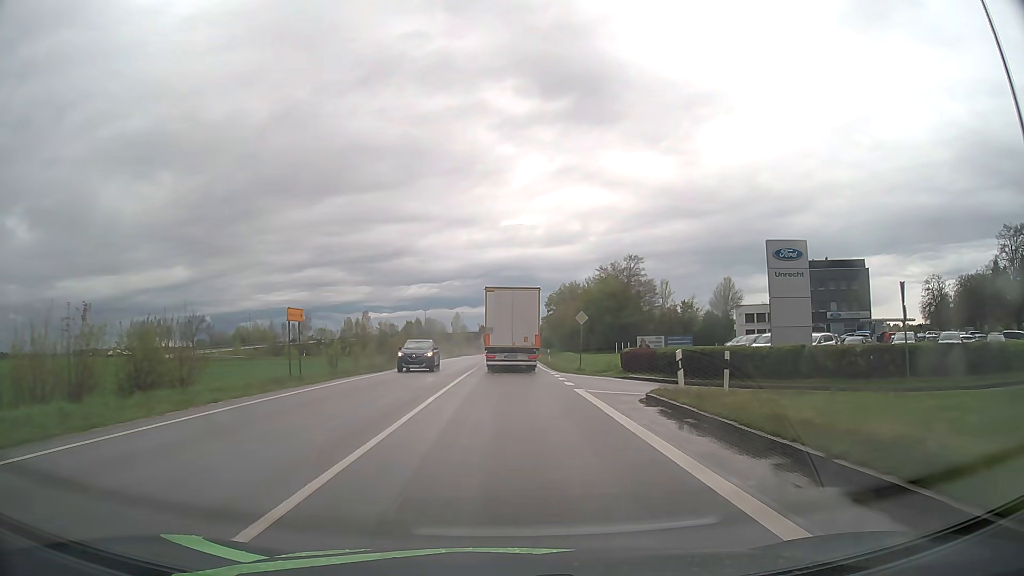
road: primary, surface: asphalt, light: Day
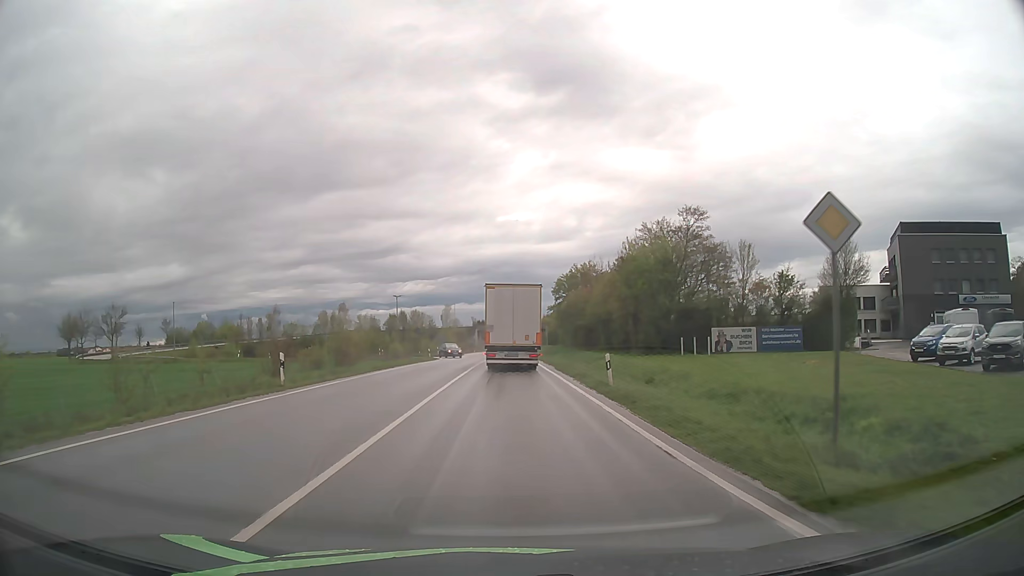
(+0.1, +30.0) m; 0°
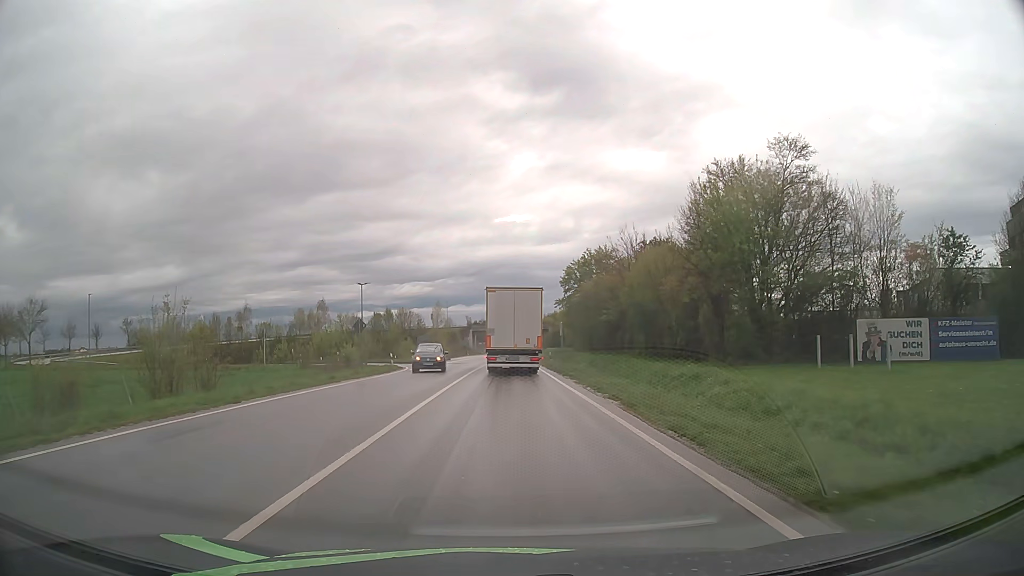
(+0.1, +22.2) m; 0°
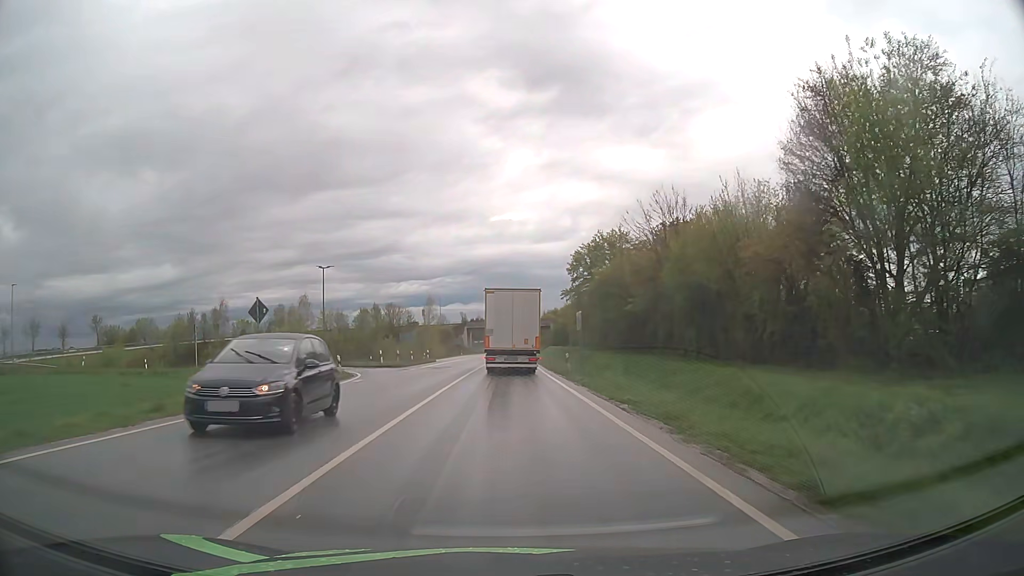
(0.0, +14.7) m; 0°
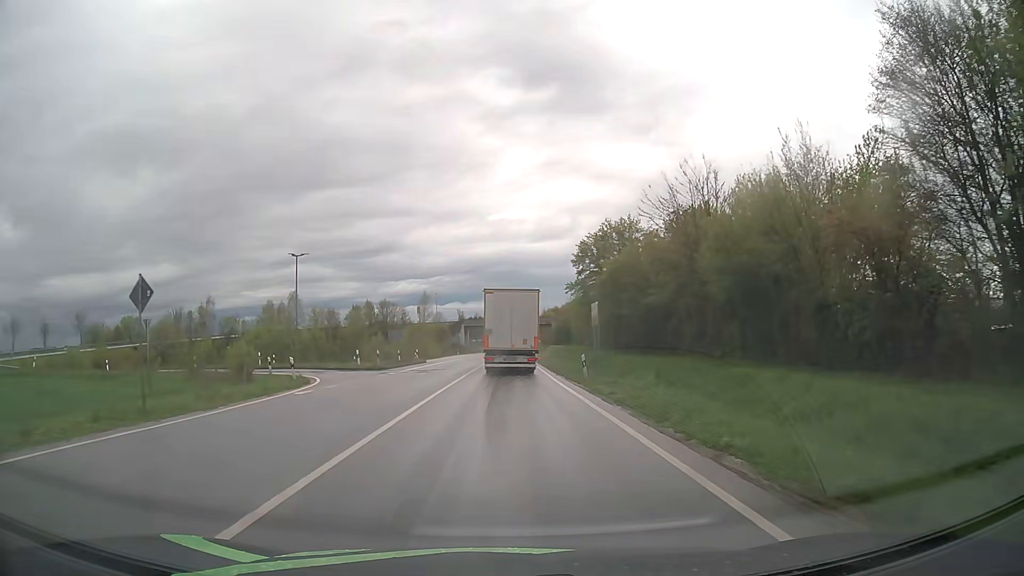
(0.0, +7.4) m; 0°
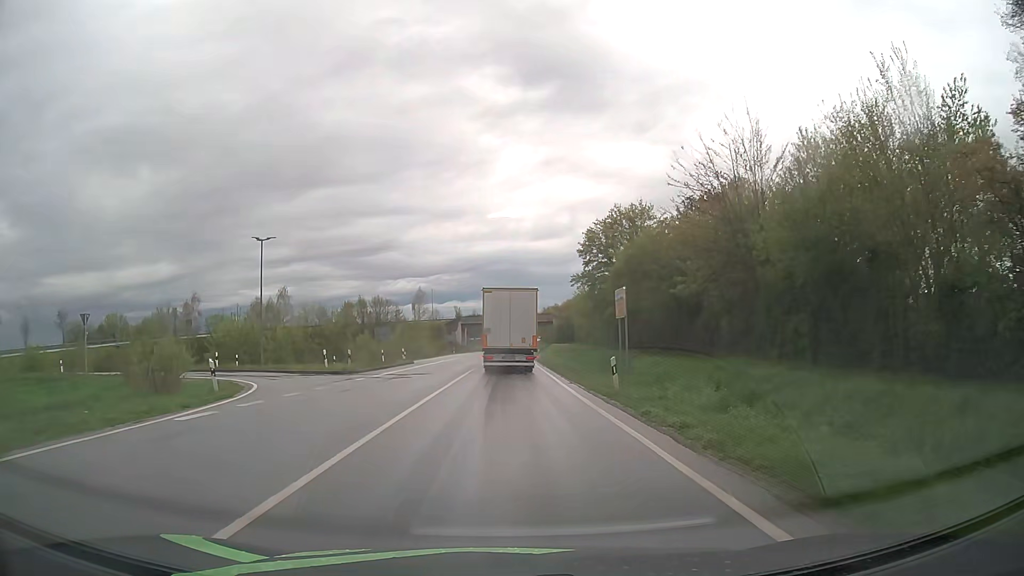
(0.0, +7.4) m; 0°
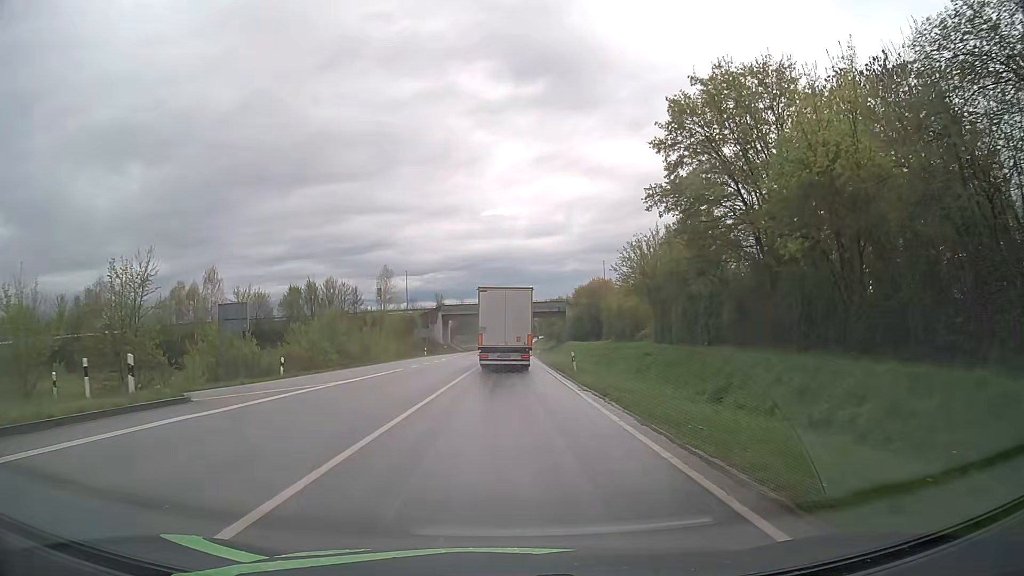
(+0.1, +38.1) m; 0°
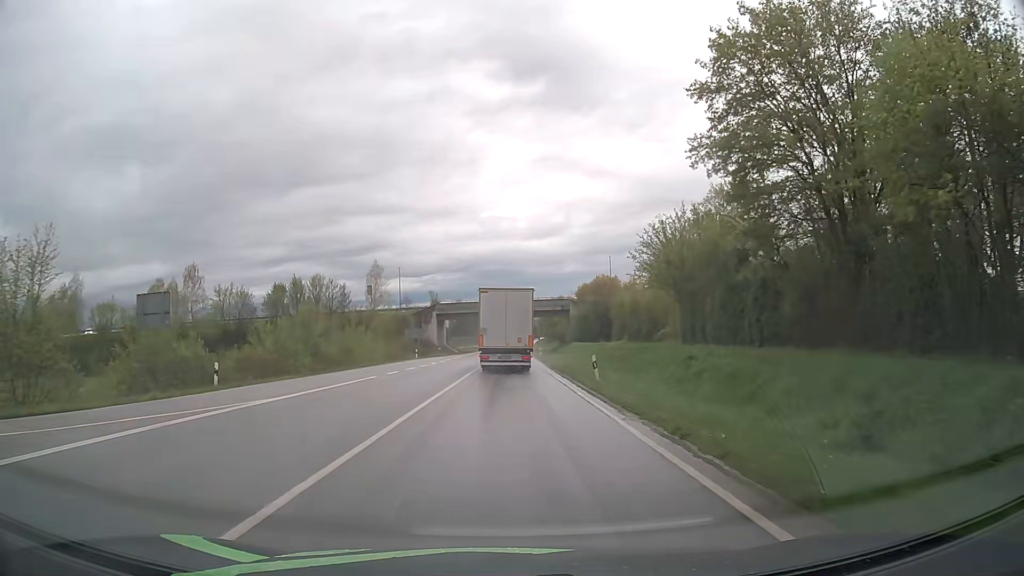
(0.0, +7.8) m; 0°
(0, +10) (0, +20) (0, +30) (0, +40) (0, +50) (0, +60) (+1, +70) (+1, +80) (+1, +90) (+1, +100) m
